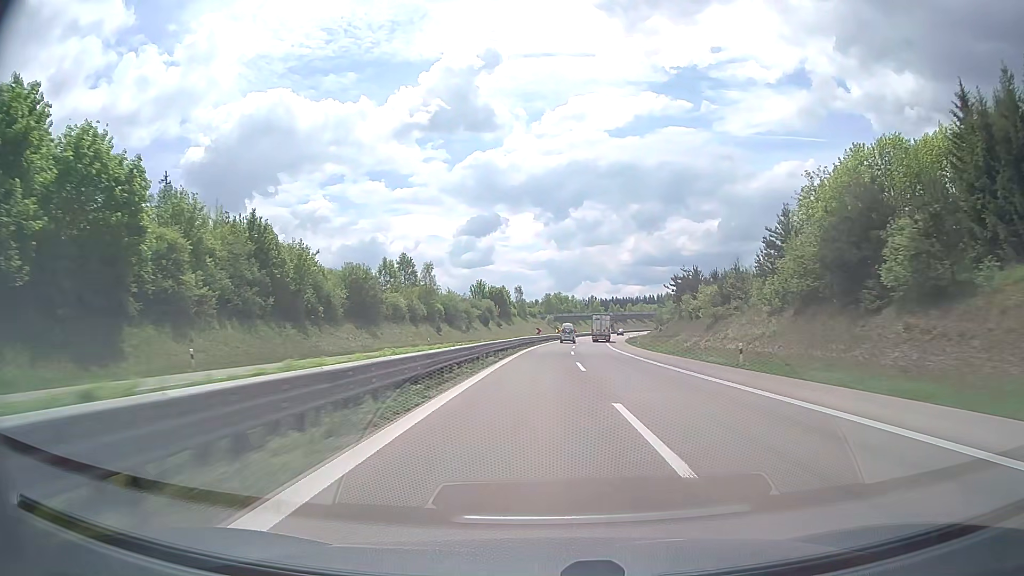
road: trunk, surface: asphalt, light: Day
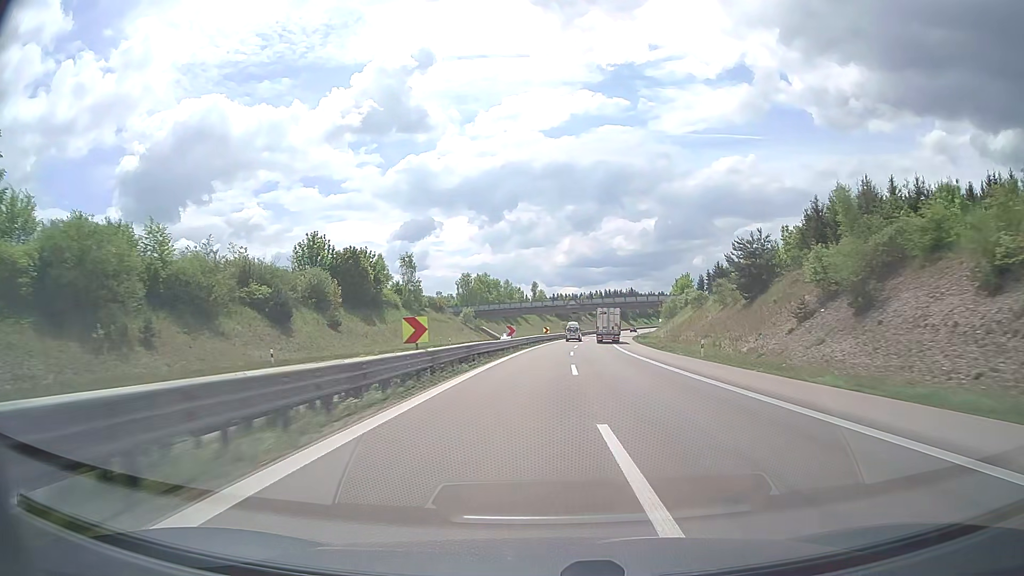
(+4.4, +93.1) m; +6°
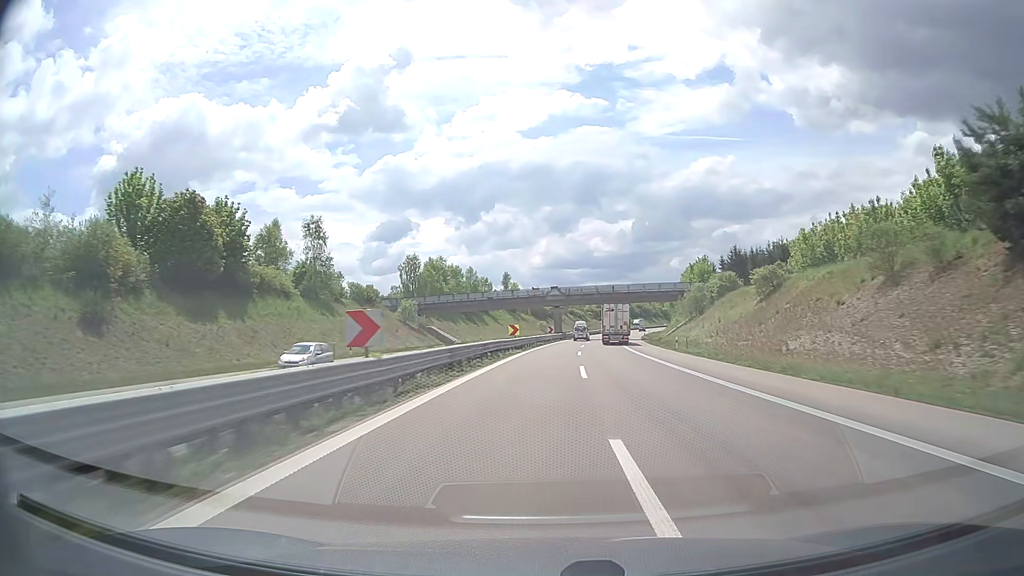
(+0.7, +37.6) m; +2°
